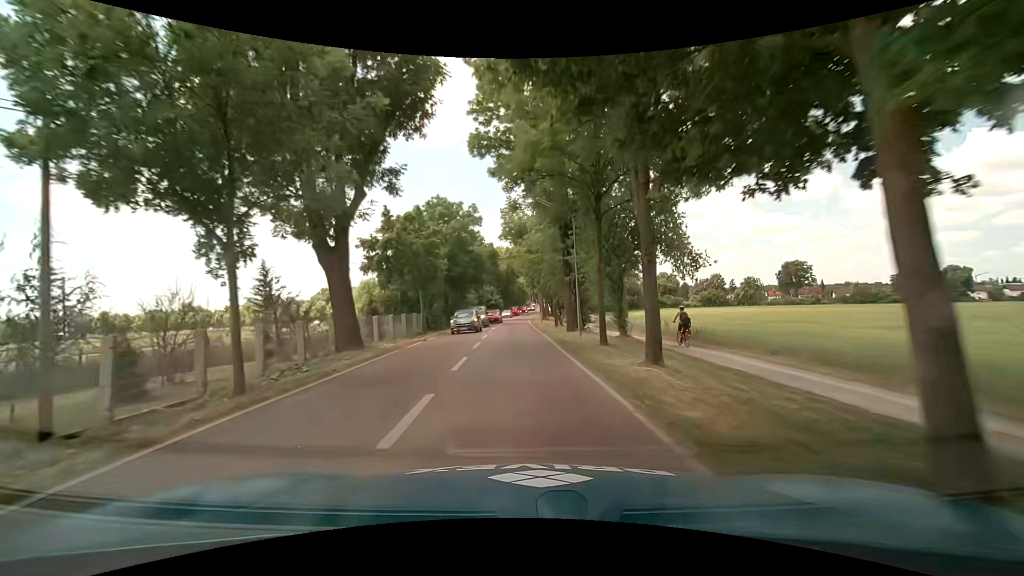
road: tertiary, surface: asphalt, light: Day
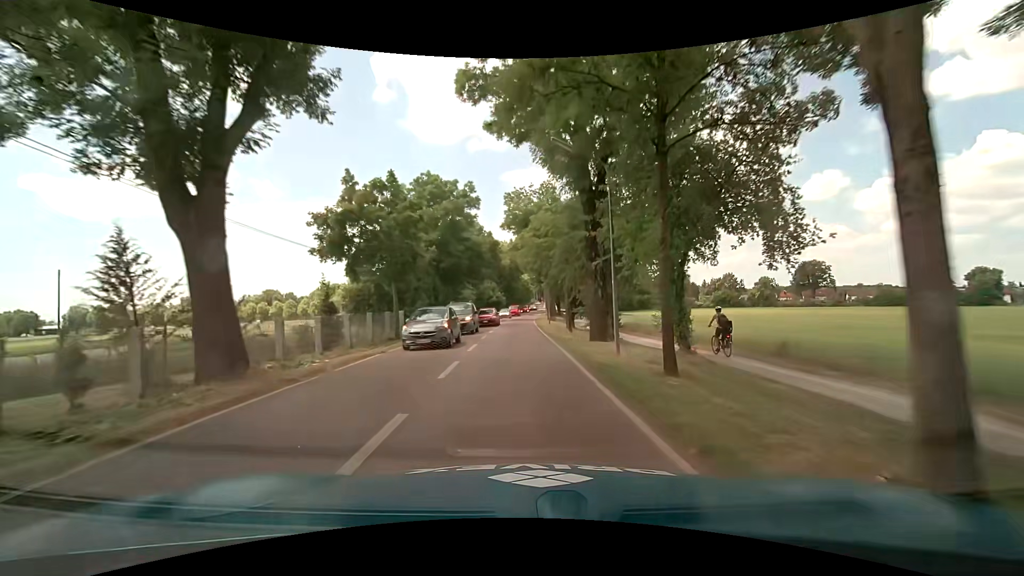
(-0.1, +7.6) m; 0°
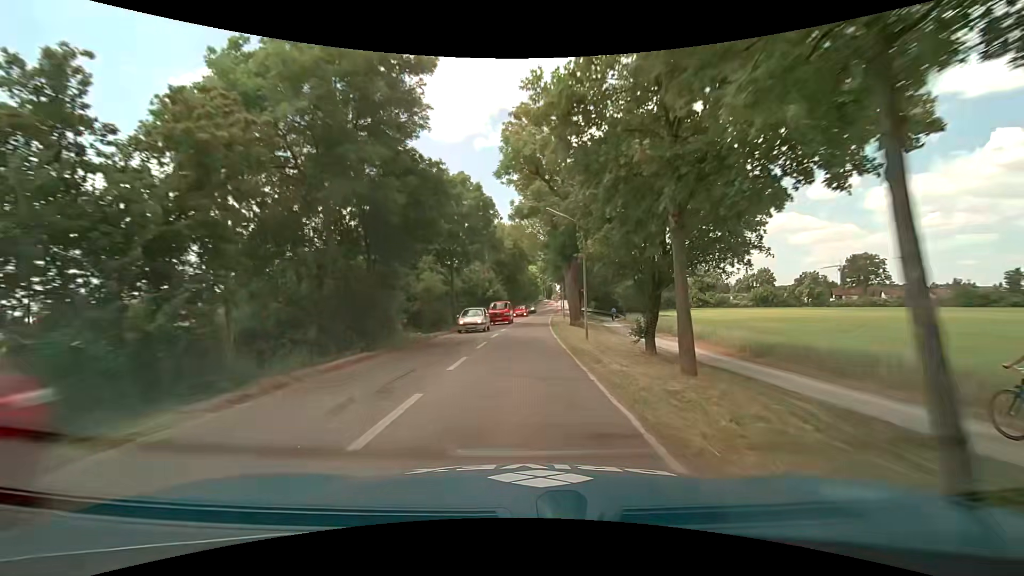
(-0.3, +22.8) m; -1°
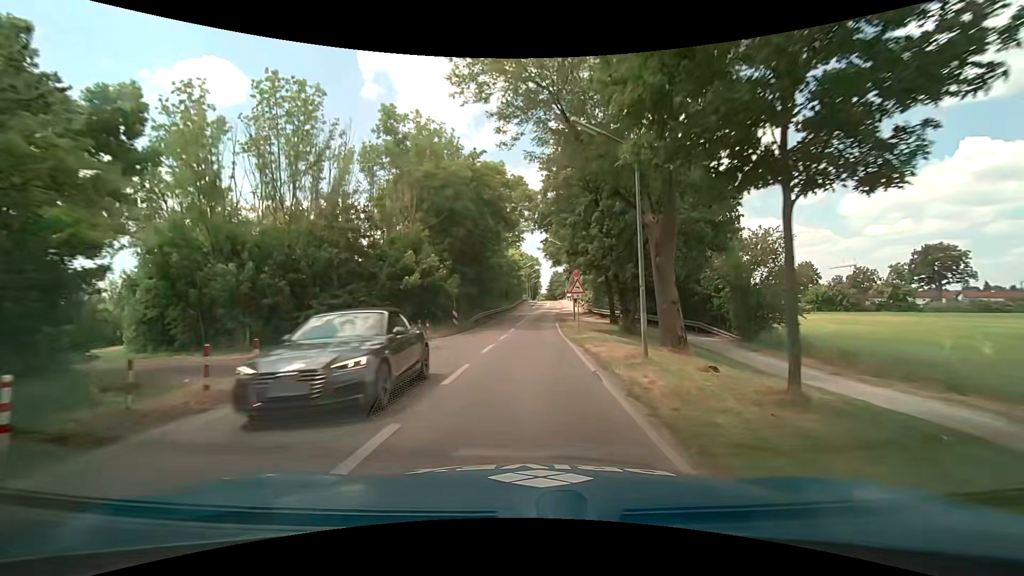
(+0.9, +38.3) m; +2°
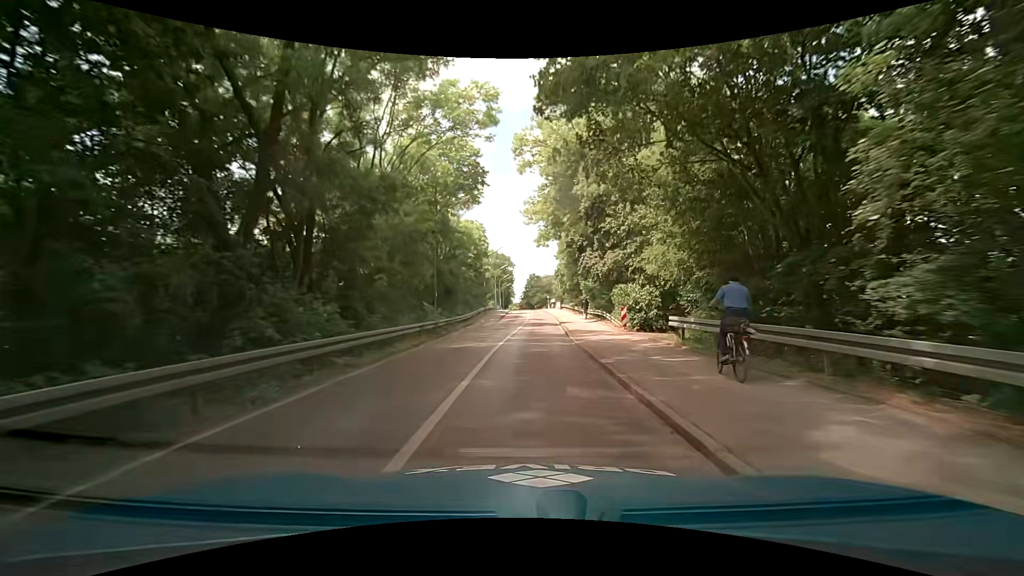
(+0.9, +38.0) m; +3°
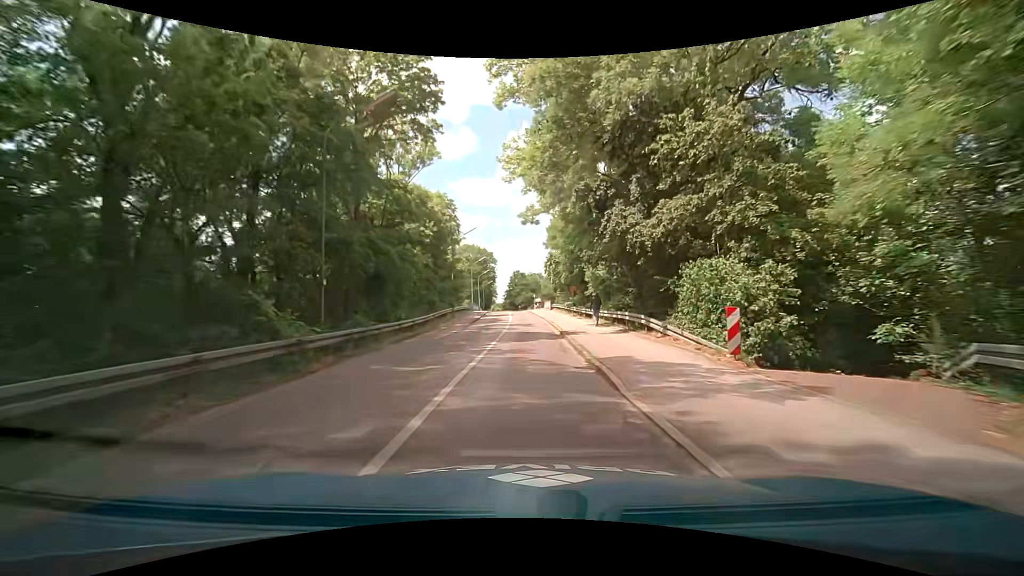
(+0.3, +15.0) m; +1°
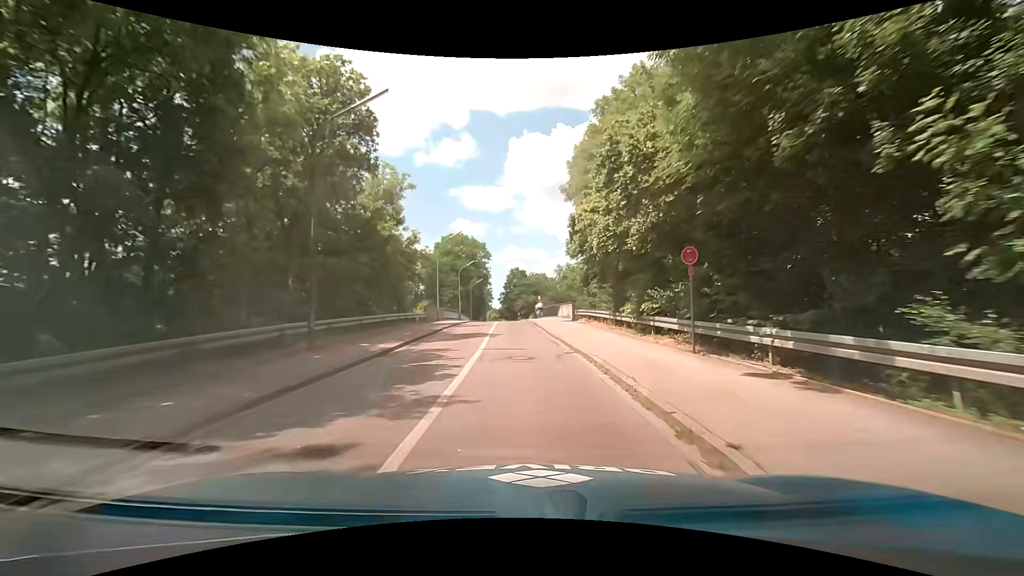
(+0.5, +30.0) m; 0°
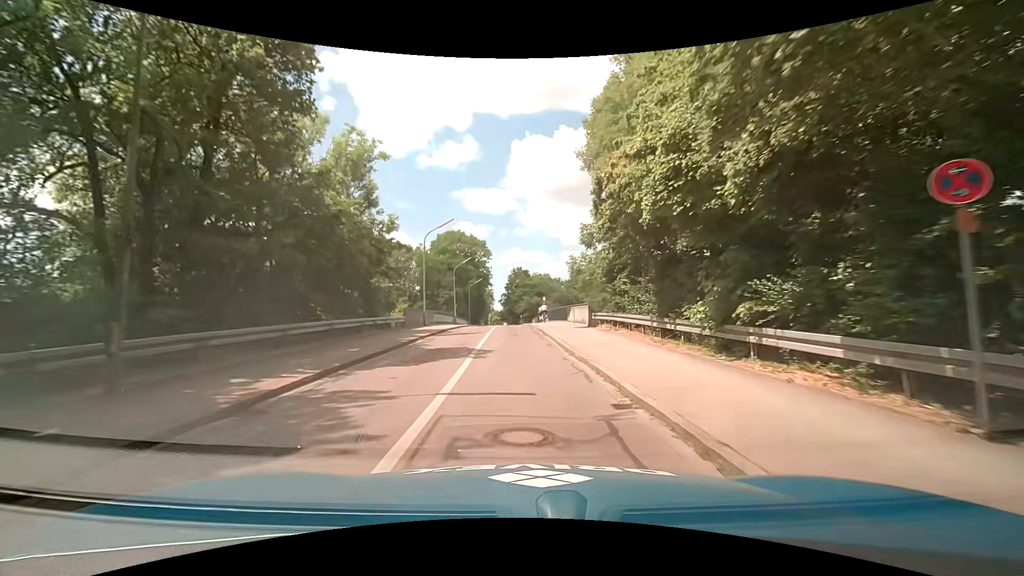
(+0.1, +7.5) m; 0°
(0, +10) (0, +20) (0, +30) (-1, +40) (-1, +50) (-1, +60) (-1, +70) (-2, +80) (-2, +90) (-2, +100) m
